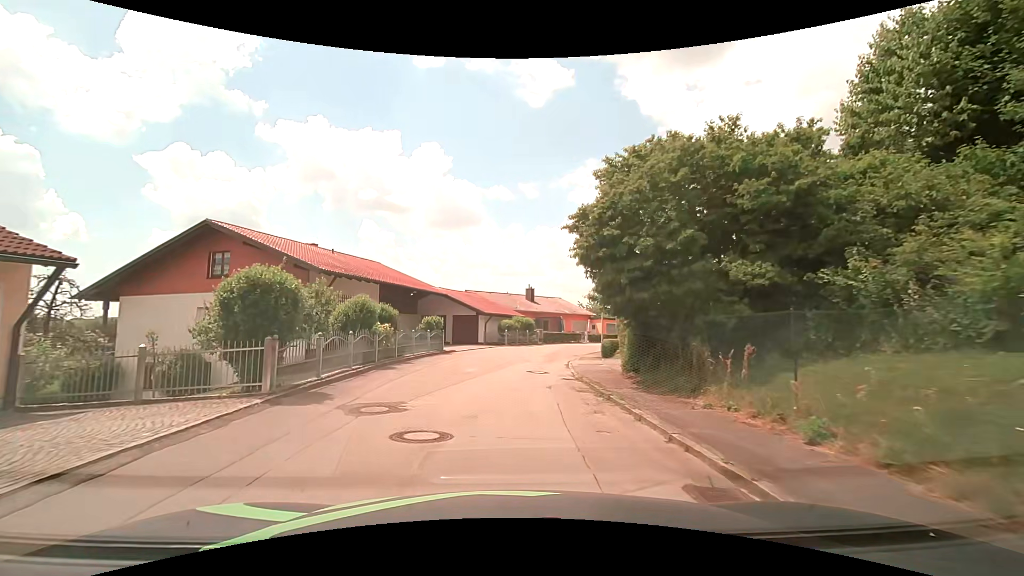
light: Day
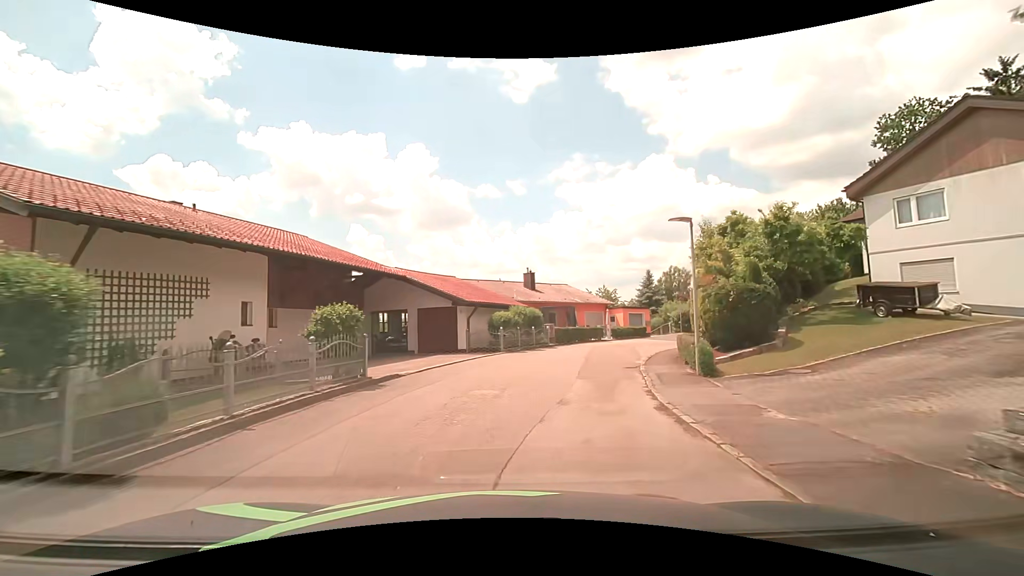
(-0.4, +13.4) m; -1°
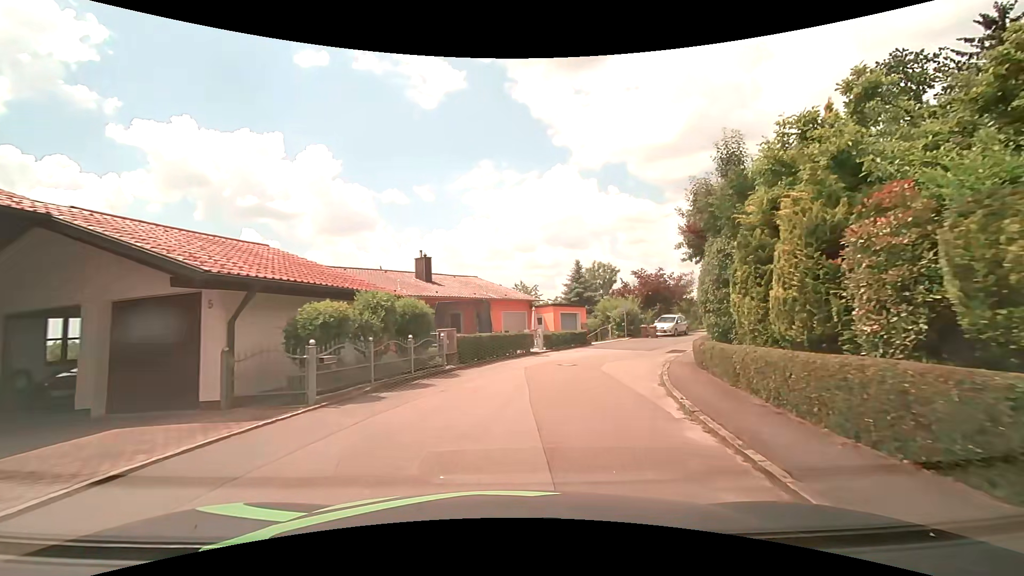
(+1.1, +13.4) m; +11°
(+1, +10) (+3, +20) (+8, +29) (+13, +37) (+19, +45) (+27, +52) (+35, +58) (+43, +63) (+52, +68) (+61, +72) m
